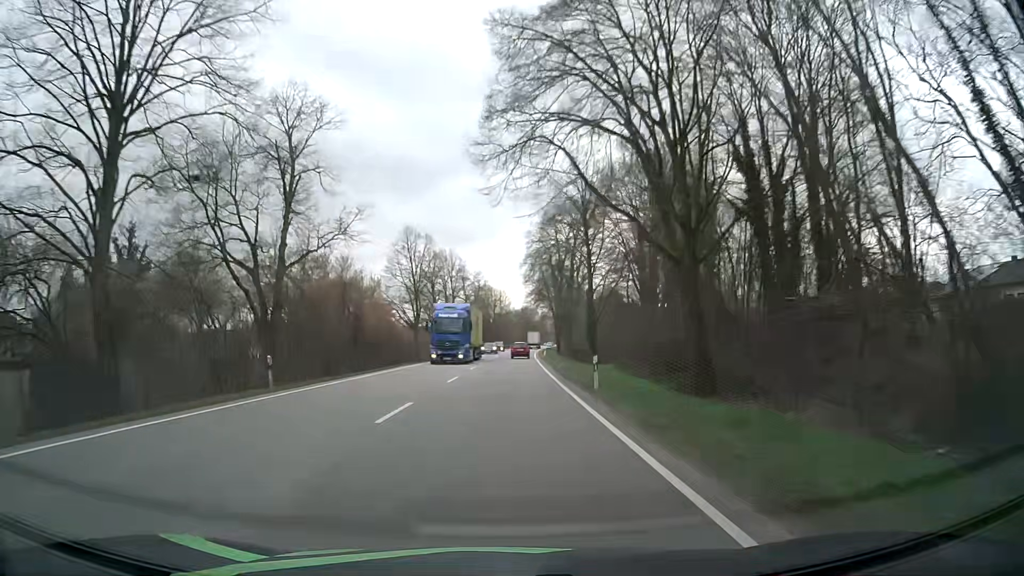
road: primary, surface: asphalt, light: Day
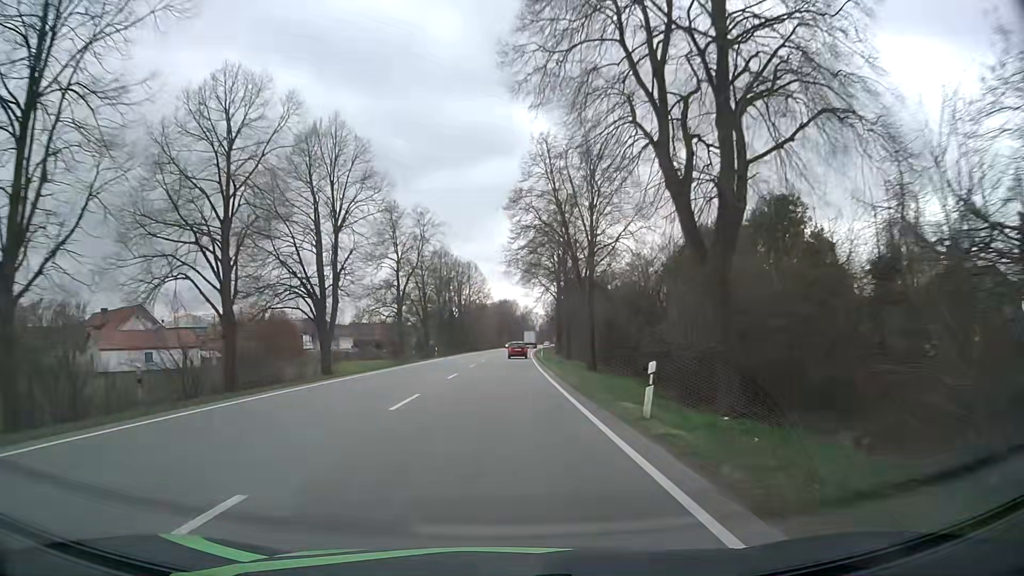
(+1.1, +57.3) m; +2°
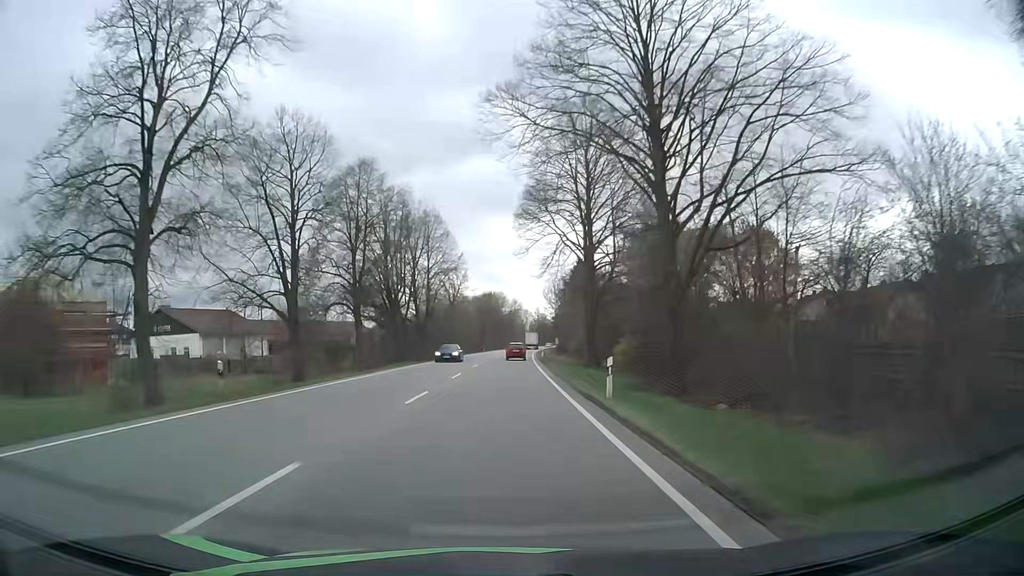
(+0.8, +45.9) m; +2°
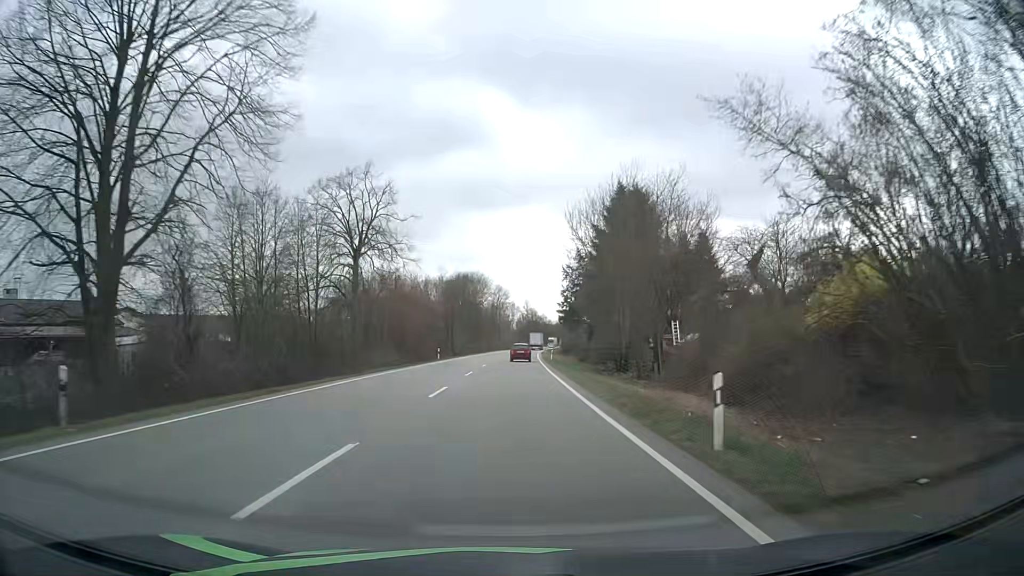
(+0.5, +57.6) m; +1°
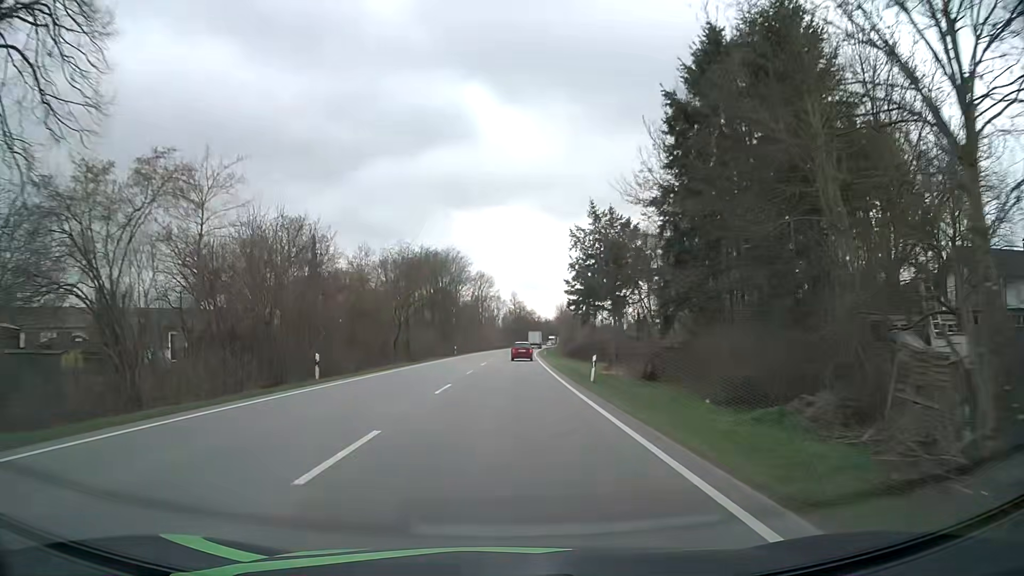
(+0.6, +34.7) m; +1°
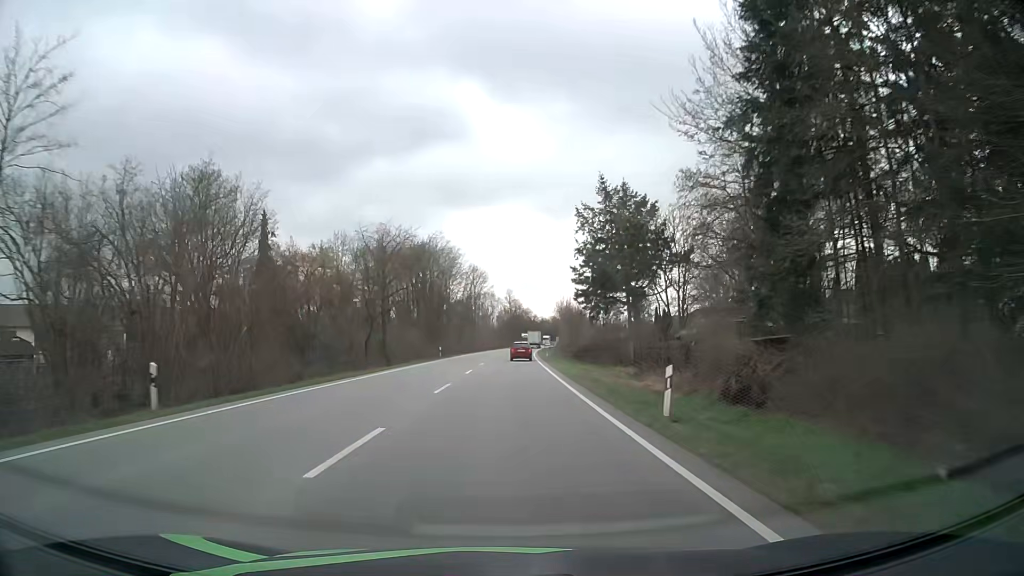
(+0.1, +11.6) m; +1°
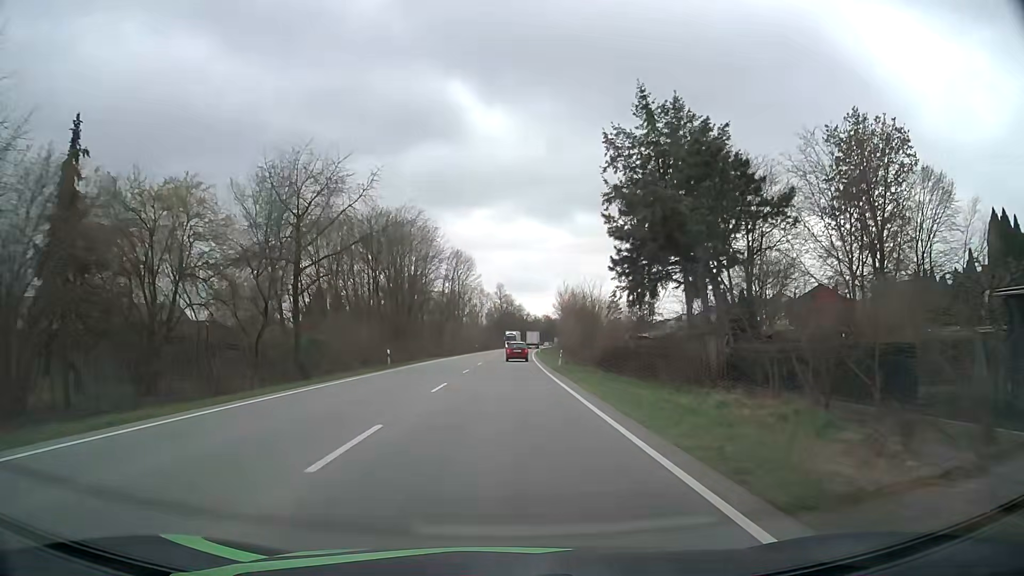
(0.0, +23.3) m; +1°
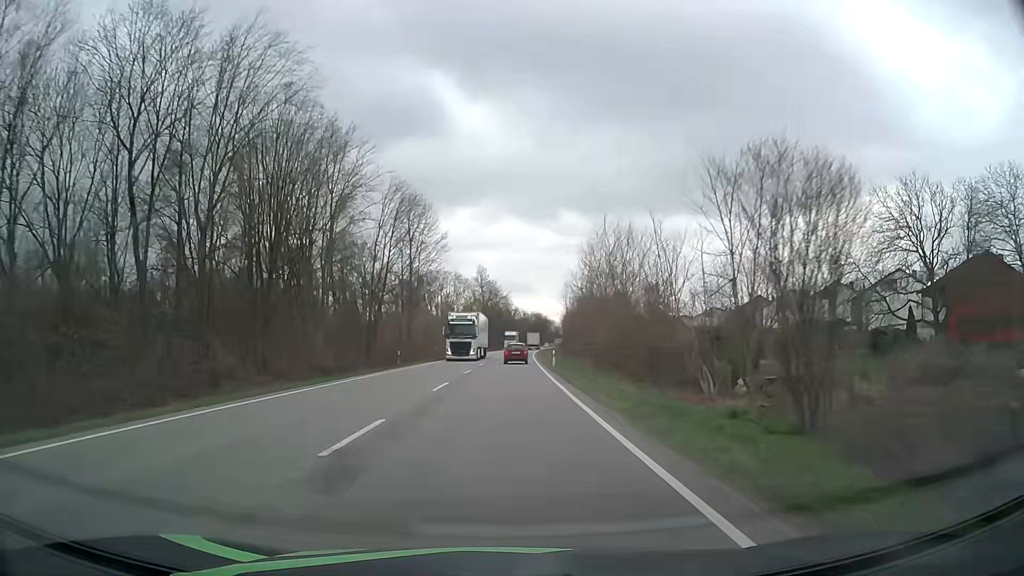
(+0.4, +46.9) m; +1°
(0, +10) (0, +20) (0, +30) (0, +40) (+1, +50) (+1, +60) (+1, +70) (+1, +80) (+2, +90) (+2, +100) m
